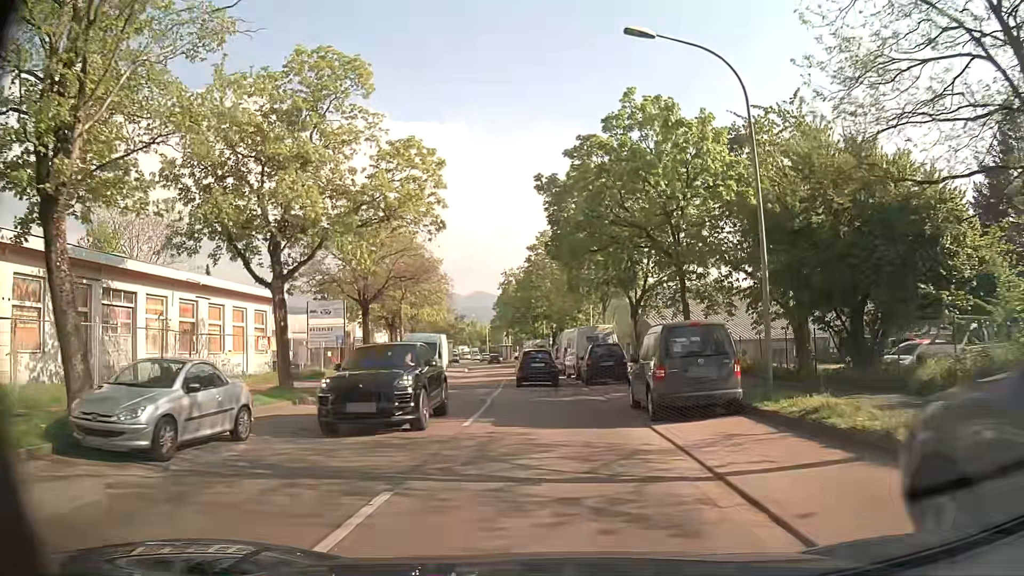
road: secondary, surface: asphalt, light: Day
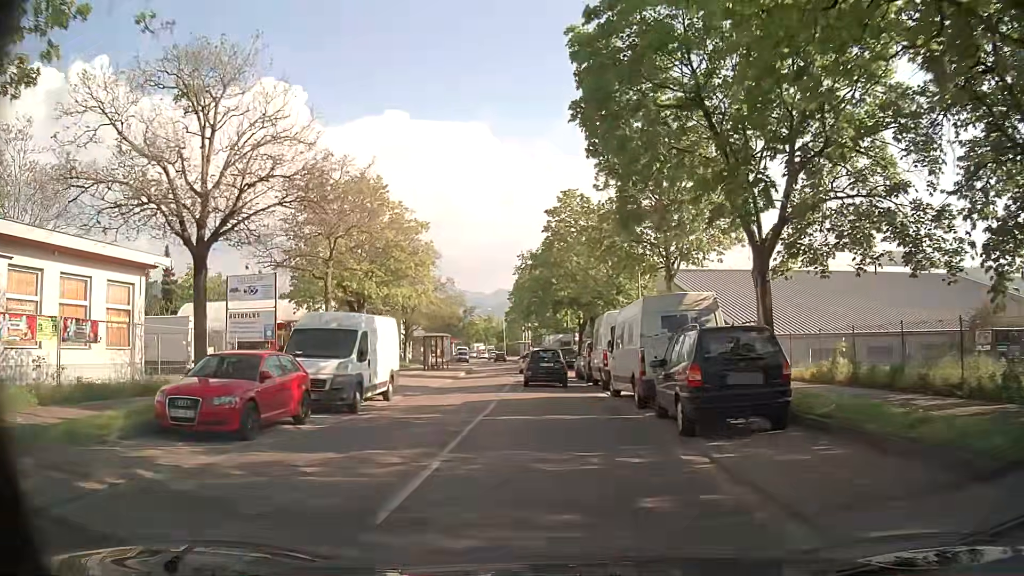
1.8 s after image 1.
(-0.3, +16.5) m; -2°
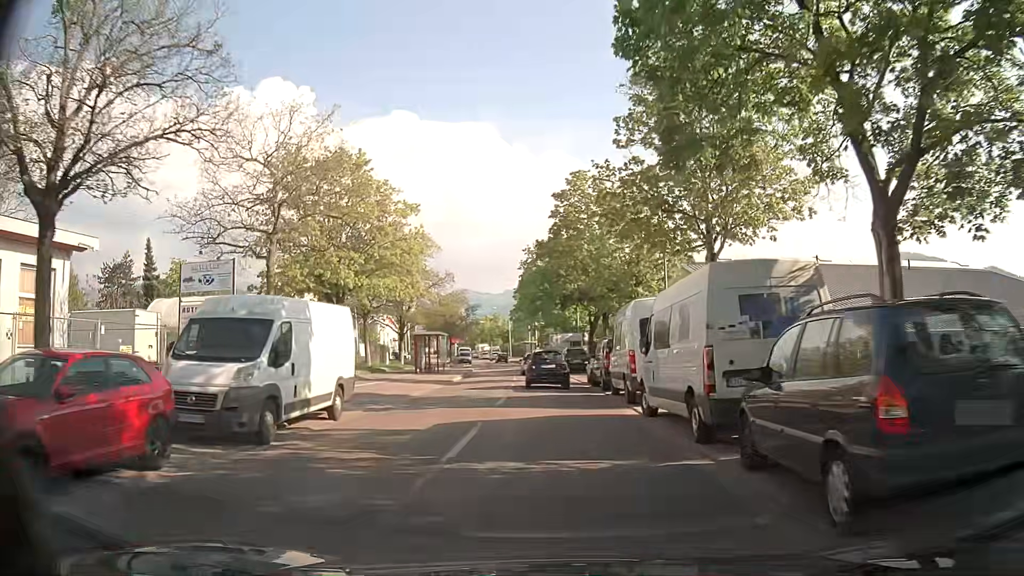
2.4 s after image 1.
(0.0, +5.6) m; -1°
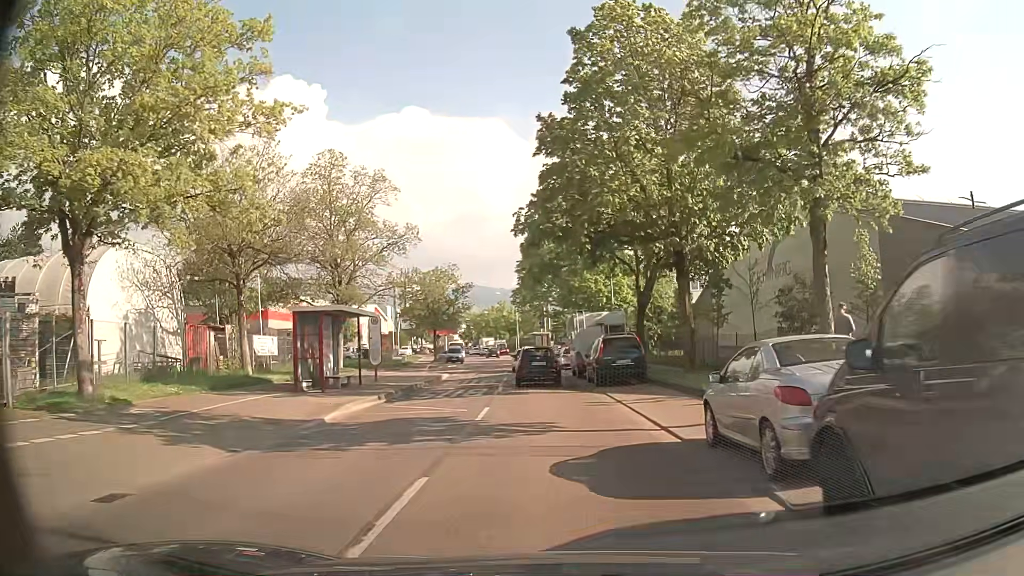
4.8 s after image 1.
(-0.2, +22.7) m; -2°
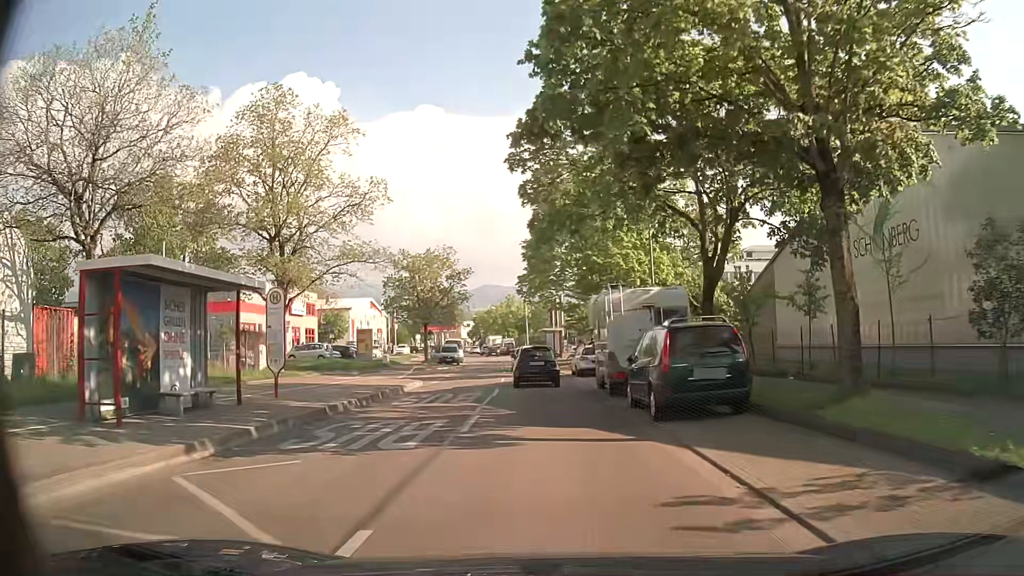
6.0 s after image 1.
(0.0, +11.3) m; -1°
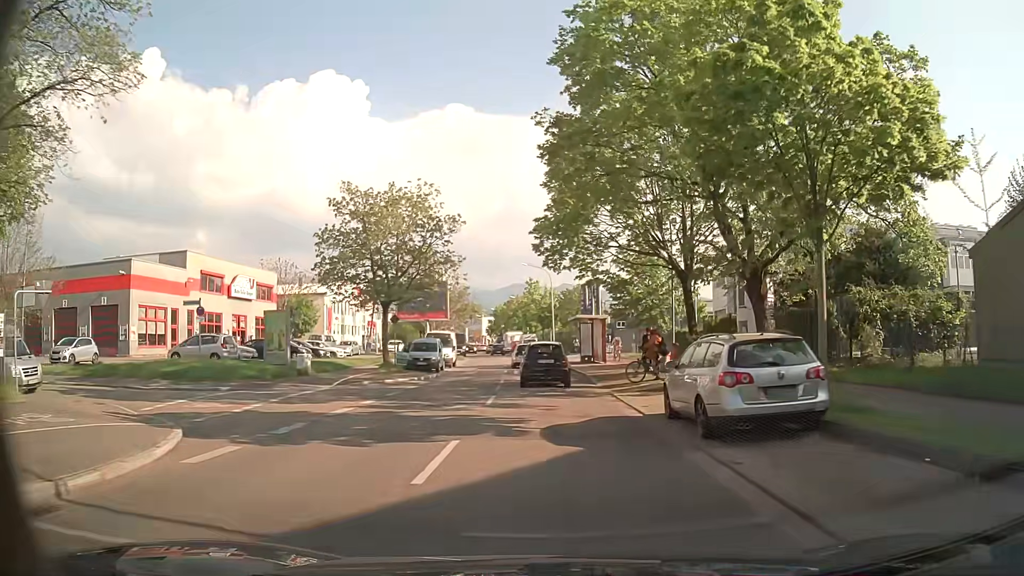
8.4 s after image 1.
(-0.5, +22.6) m; -2°
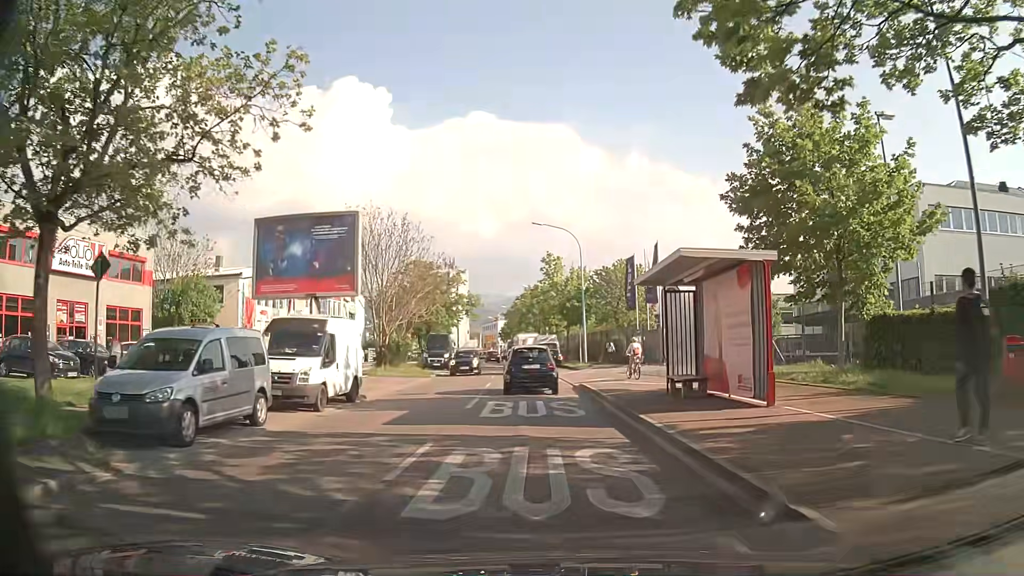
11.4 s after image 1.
(-0.6, +26.8) m; -2°
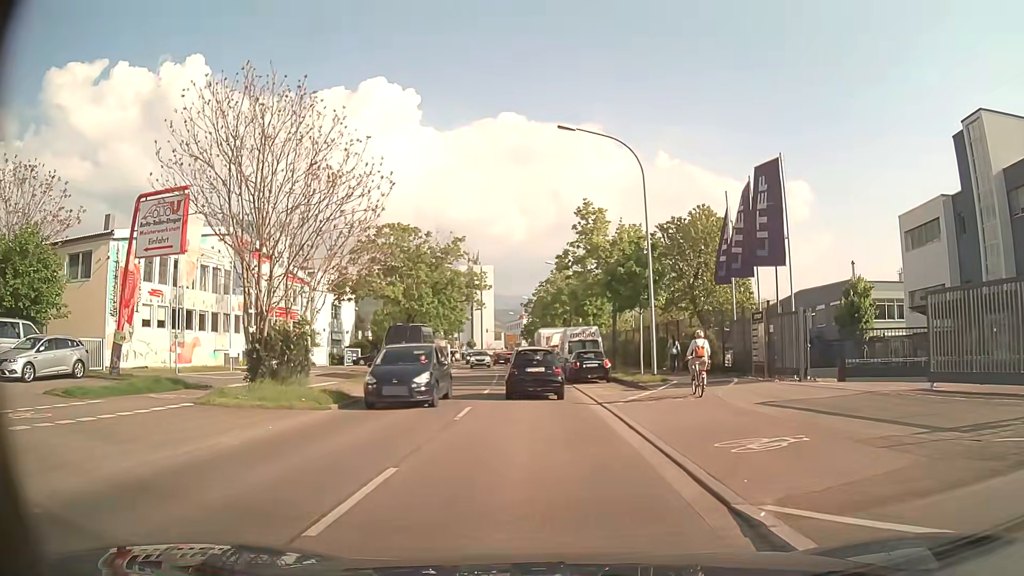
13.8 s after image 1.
(-0.7, +20.1) m; -3°
